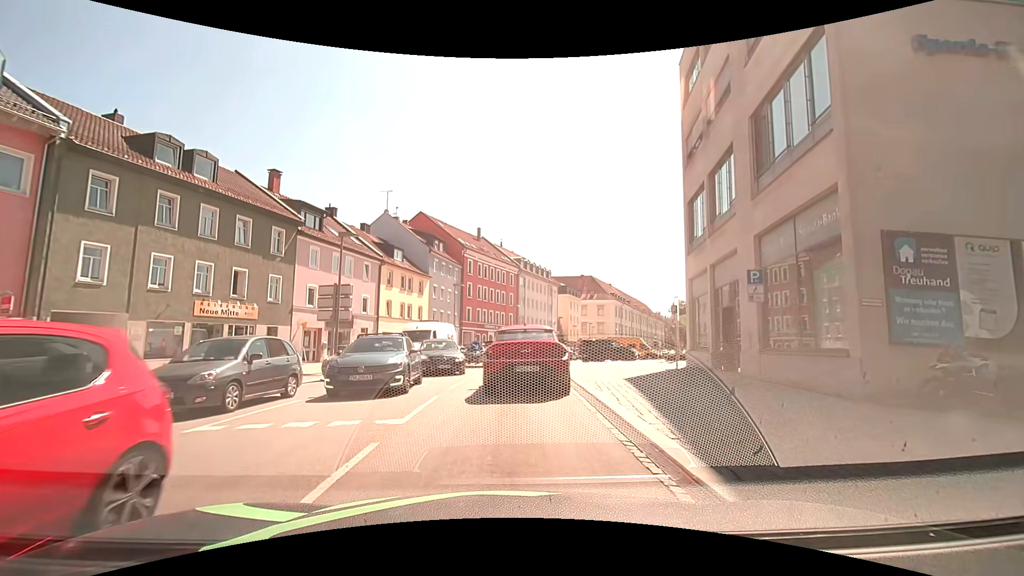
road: tertiary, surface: asphalt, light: Day
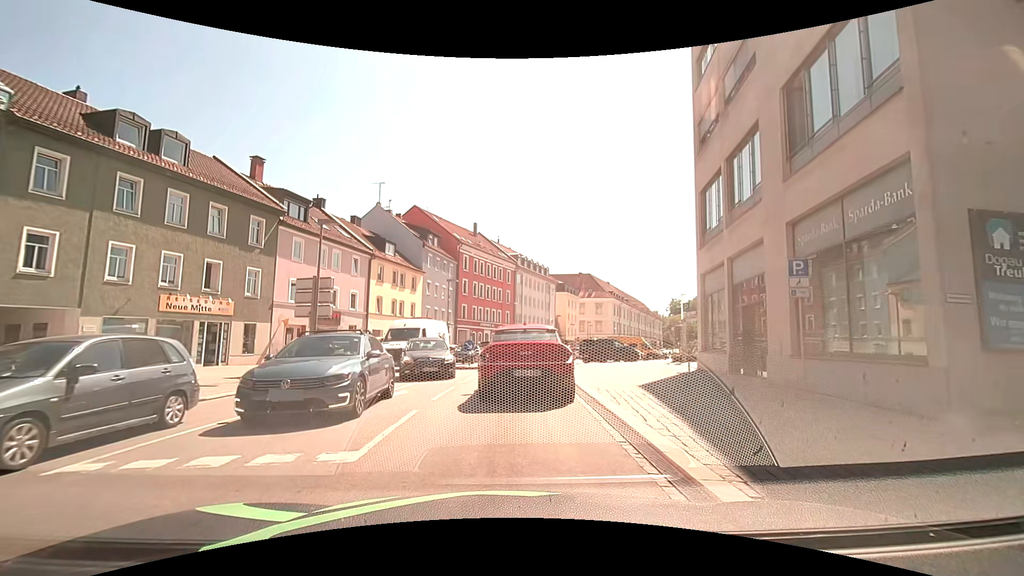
(+0.1, +2.1) m; 0°
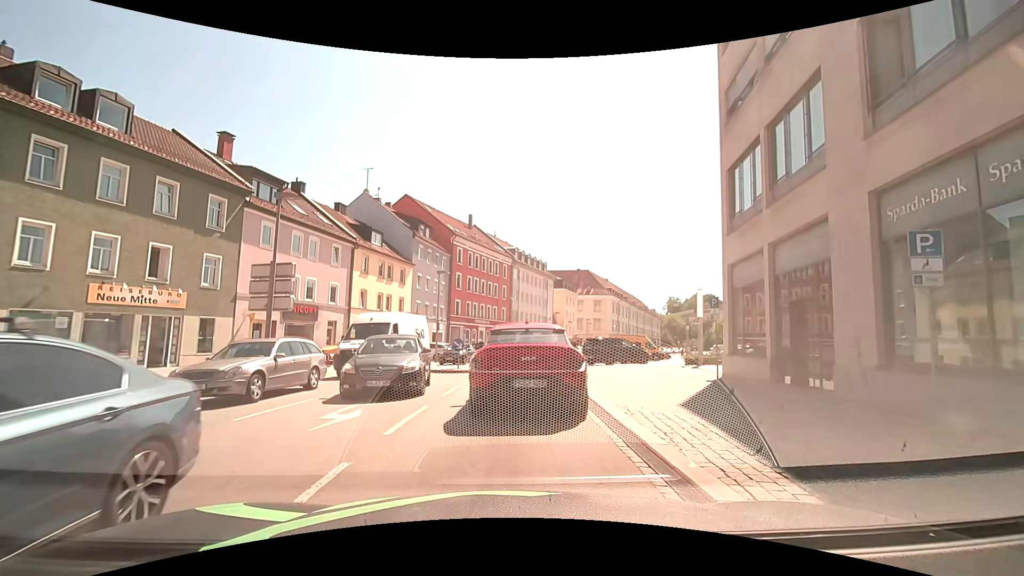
(-0.1, +3.5) m; -2°
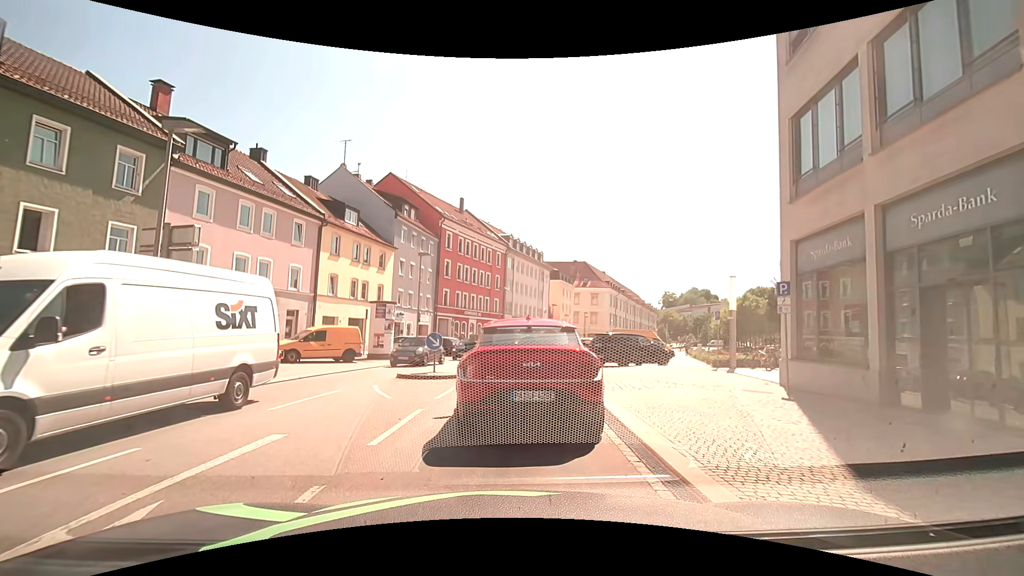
(+0.1, +5.1) m; 0°
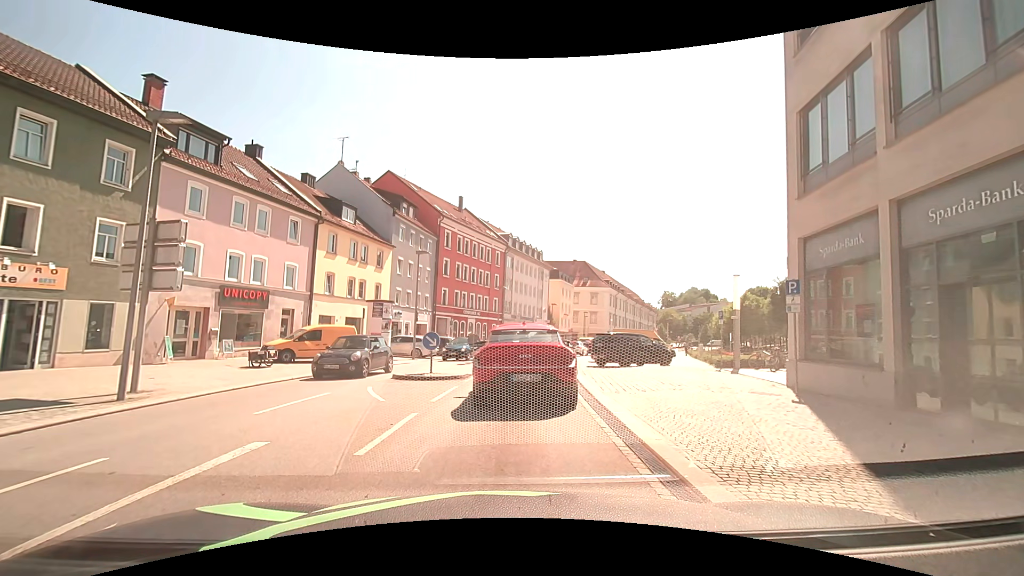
(0.0, +0.5) m; 0°
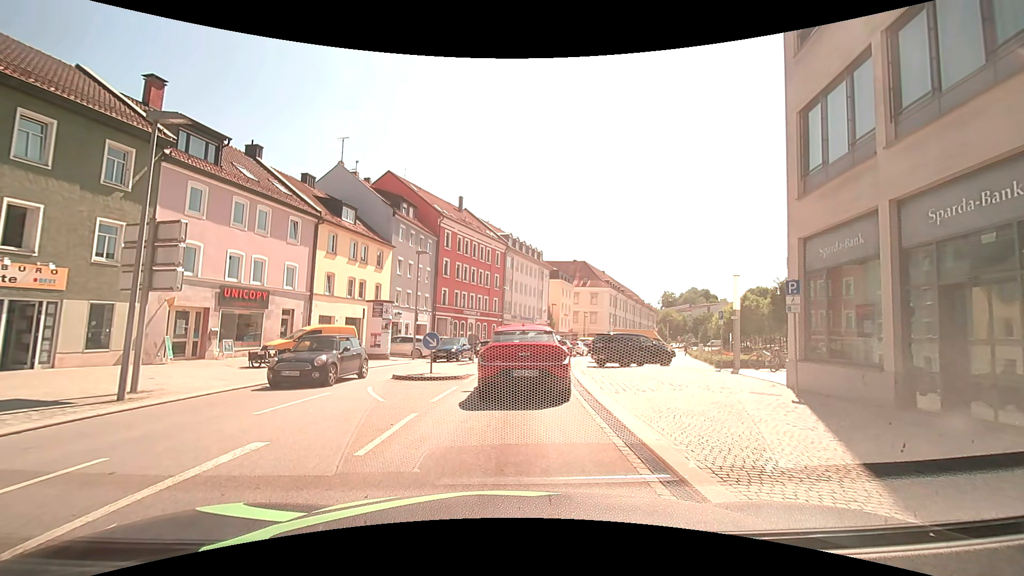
(0.0, 0.0) m; 0°
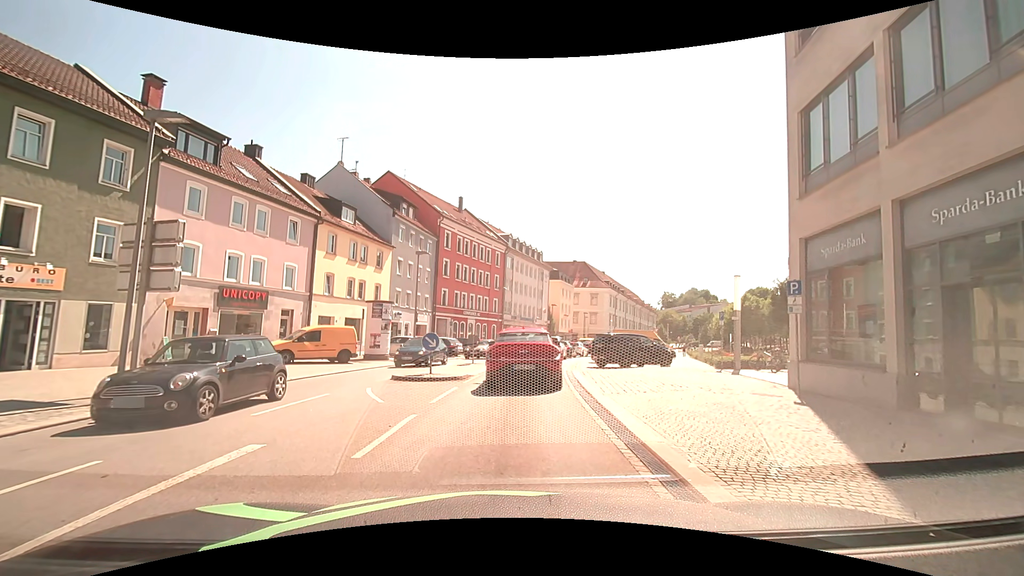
(0.0, +0.1) m; 0°
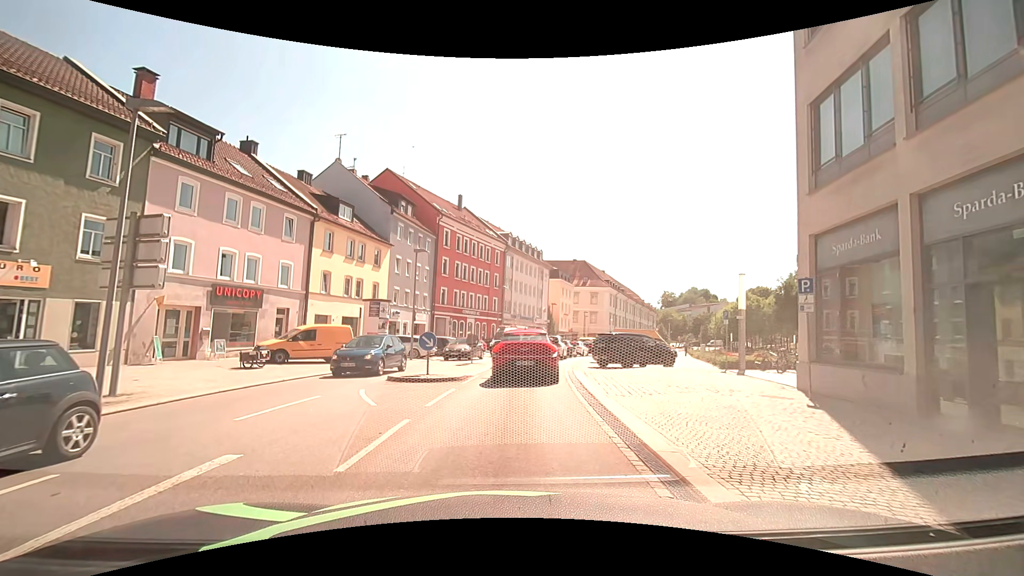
(0.0, +0.5) m; 0°
